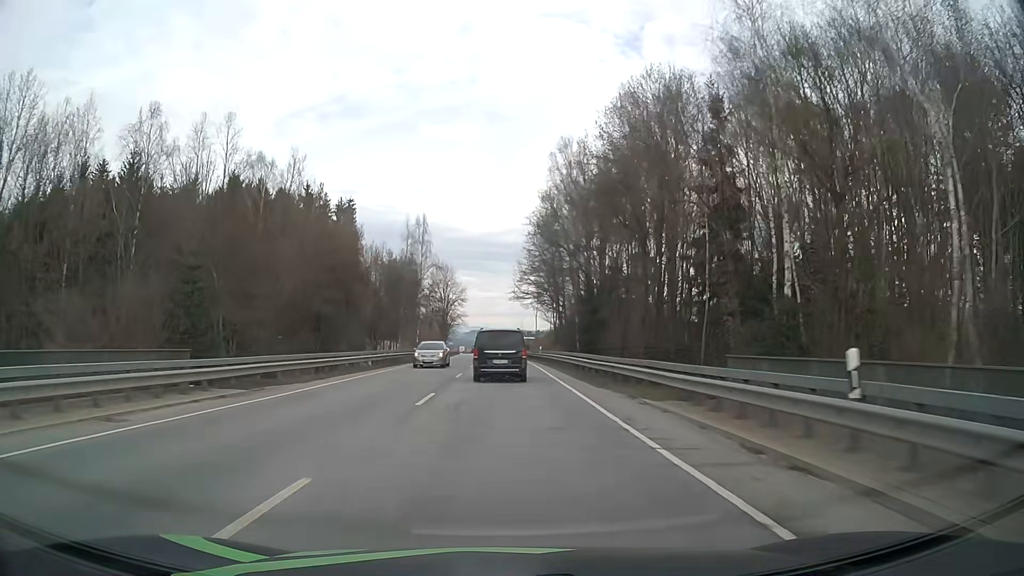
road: primary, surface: asphalt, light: Day
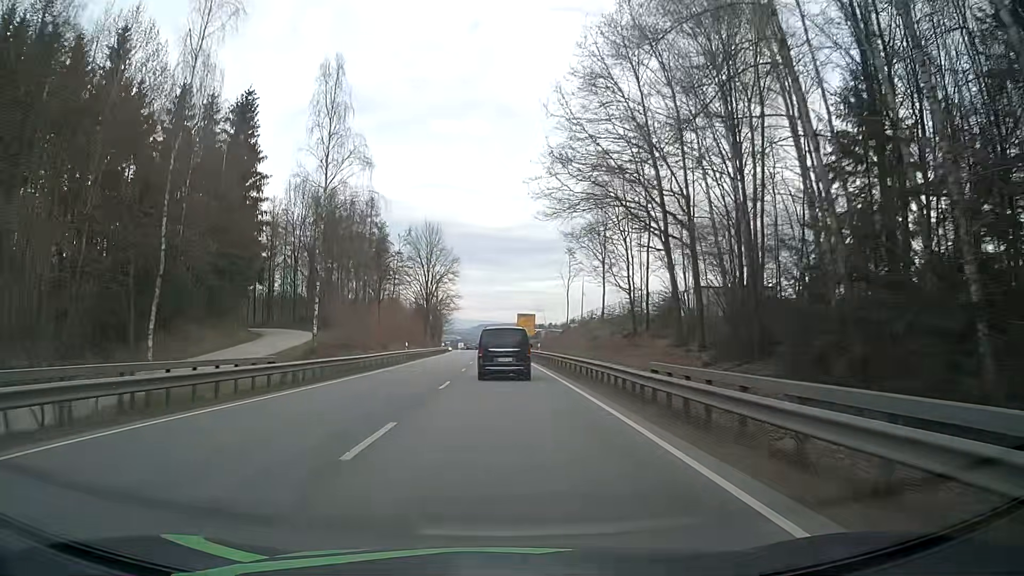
(-0.3, +56.1) m; -1°
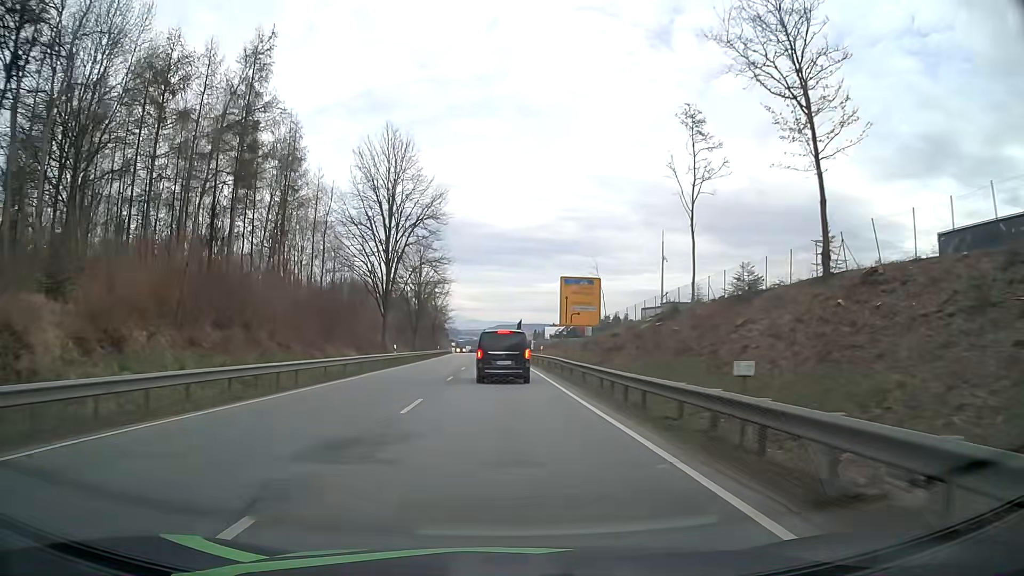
(-0.7, +55.1) m; -1°
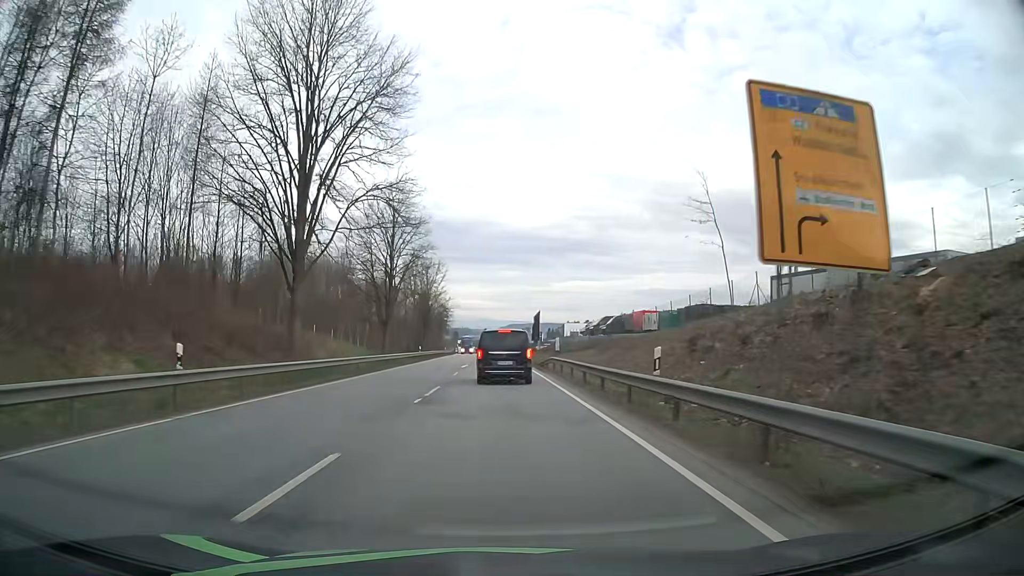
(-0.4, +32.8) m; -1°
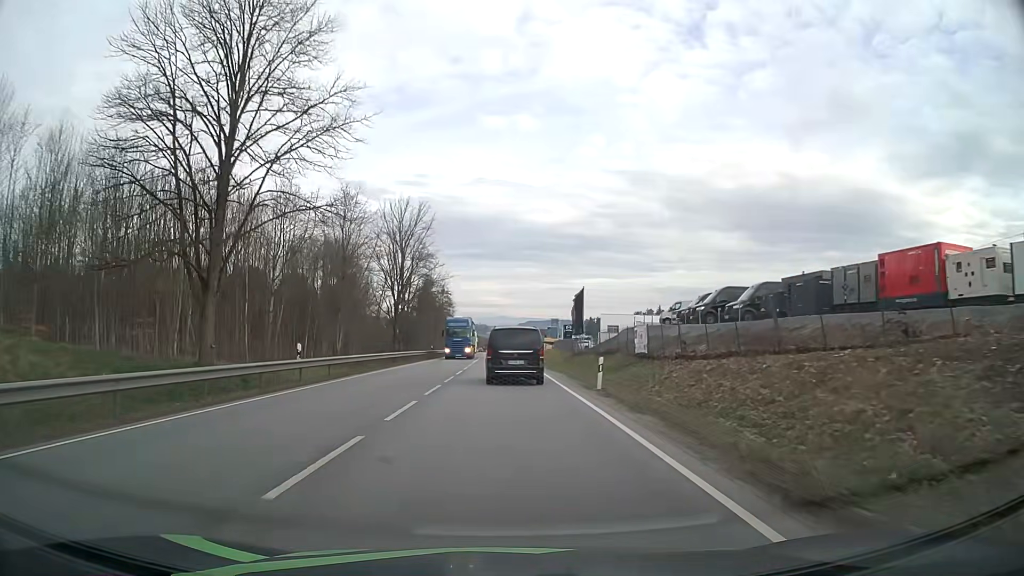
(-0.5, +42.9) m; -1°
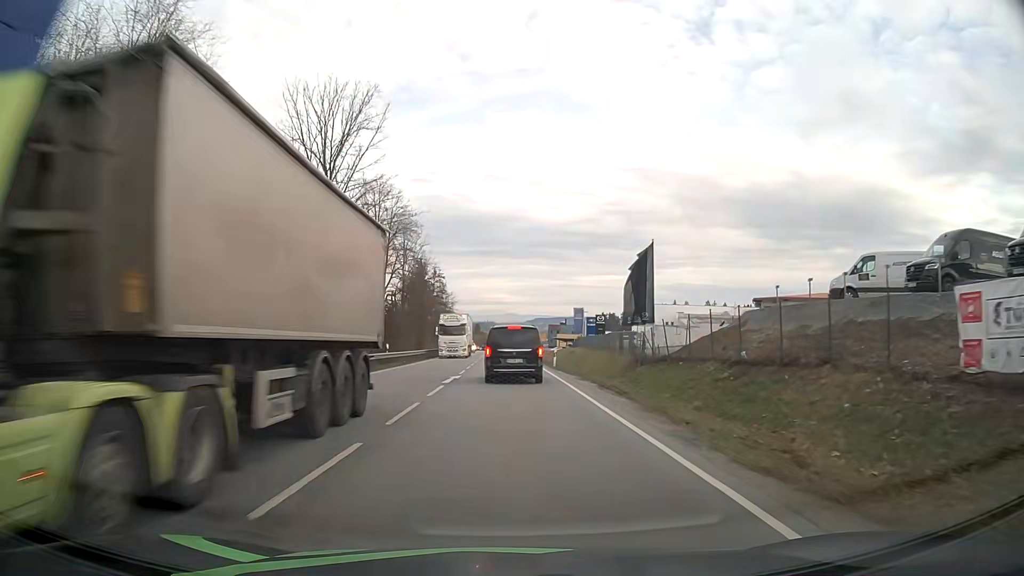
(-0.2, +30.8) m; -1°
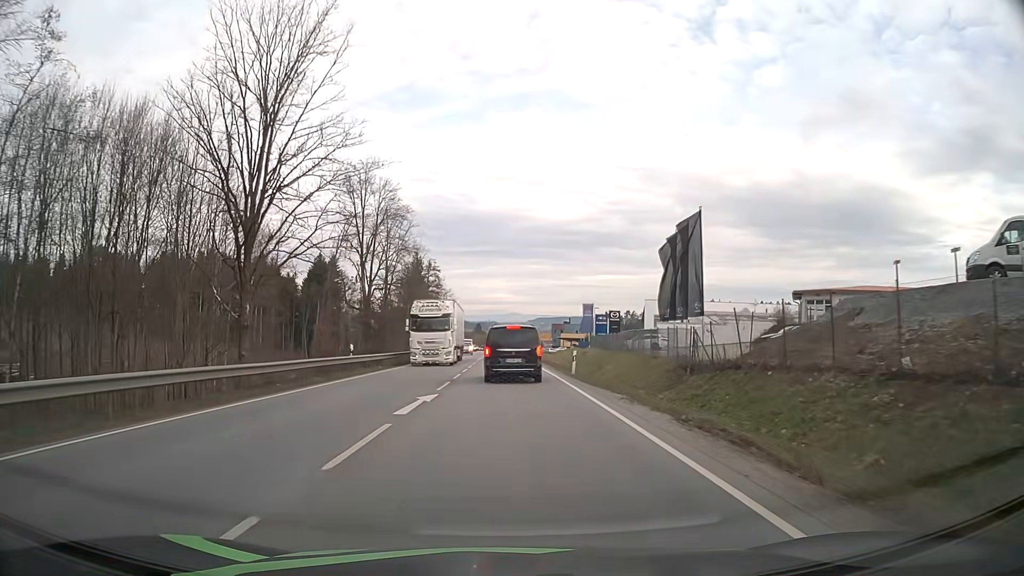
(0.0, +10.0) m; 0°
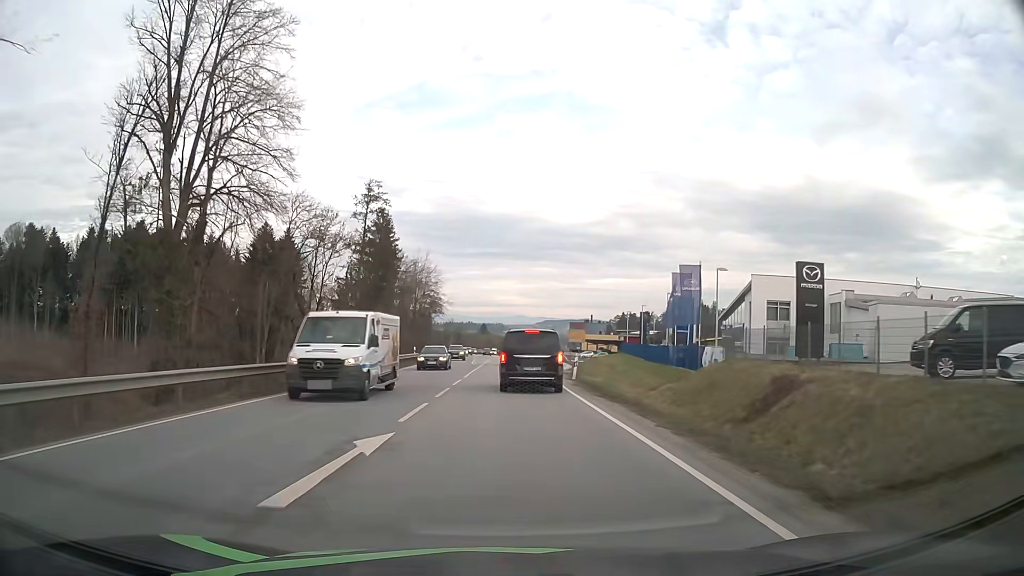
(-0.3, +49.4) m; -1°
(0, +10) (0, +20) (0, +30) (0, +40) (0, +50) (0, +60) (0, +70) (0, +80) (0, +90) (0, +100) m
